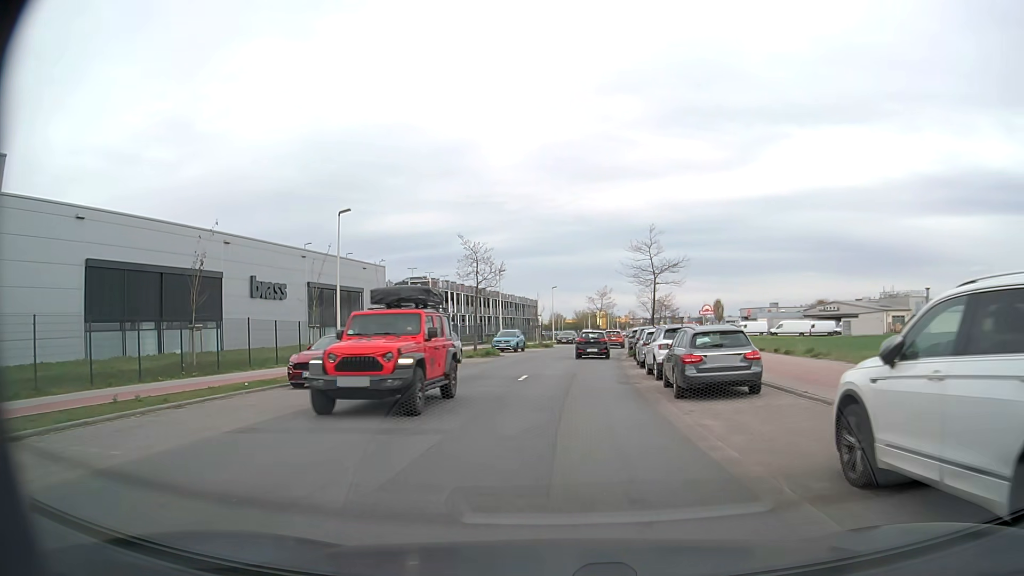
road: tertiary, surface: asphalt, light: Day
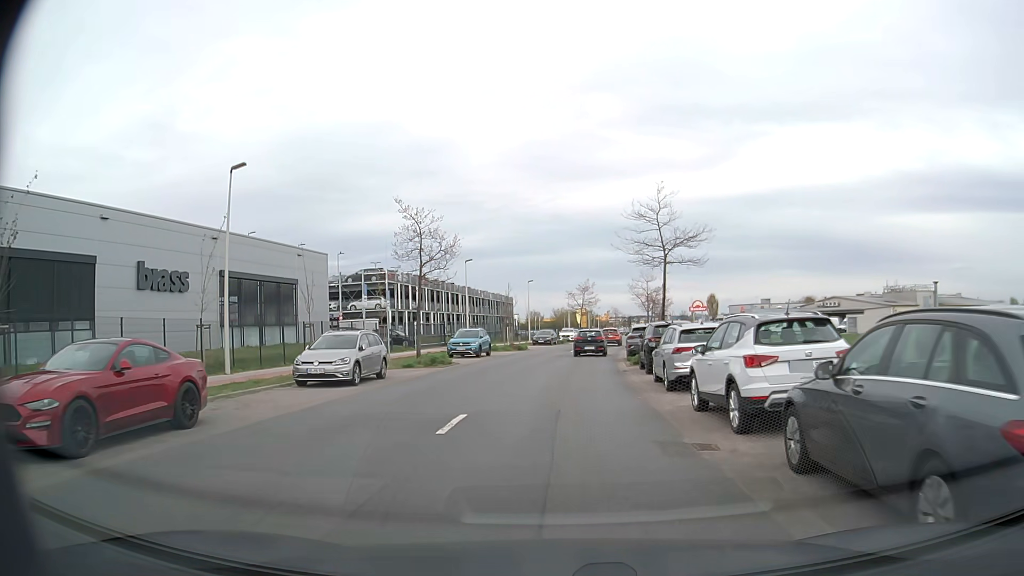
(+0.2, +10.5) m; +2°
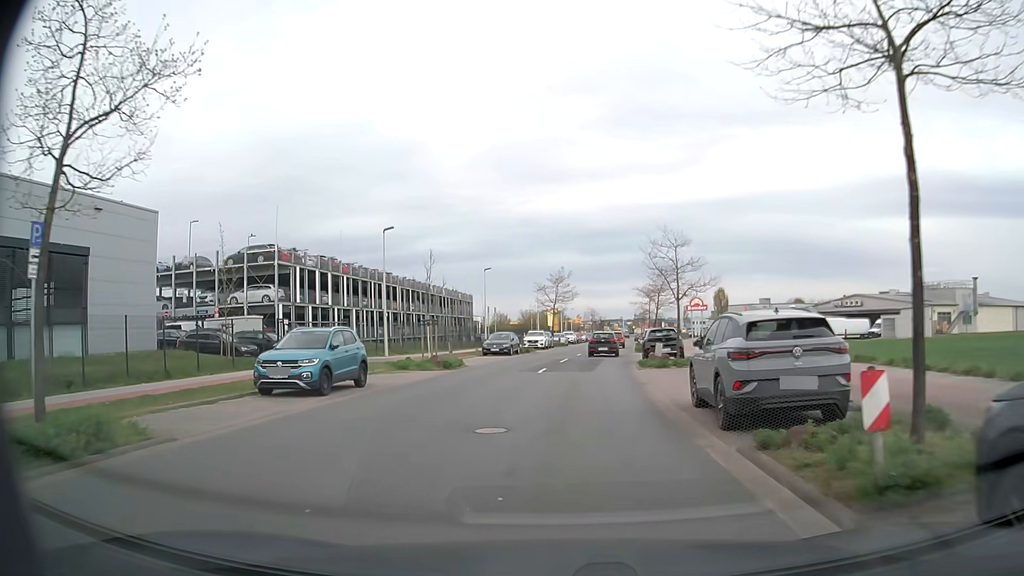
(+0.5, +21.2) m; +3°
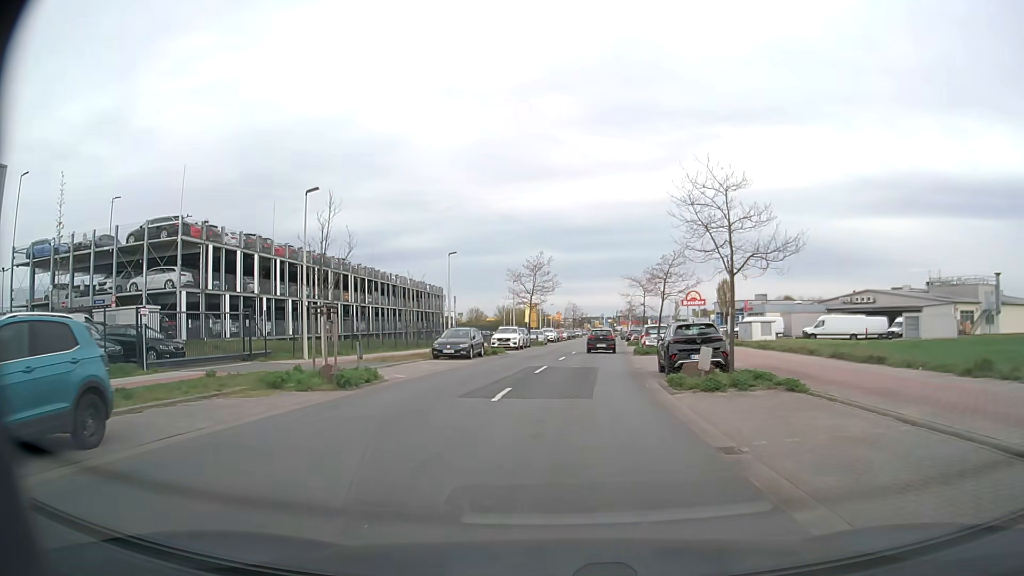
(+0.1, +10.9) m; +2°
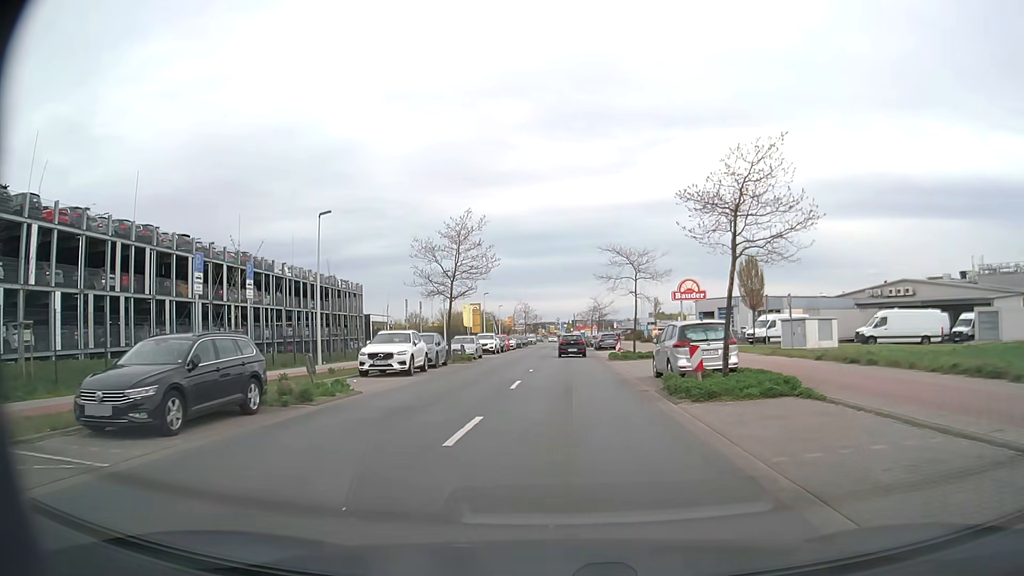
(+0.7, +22.7) m; +4°
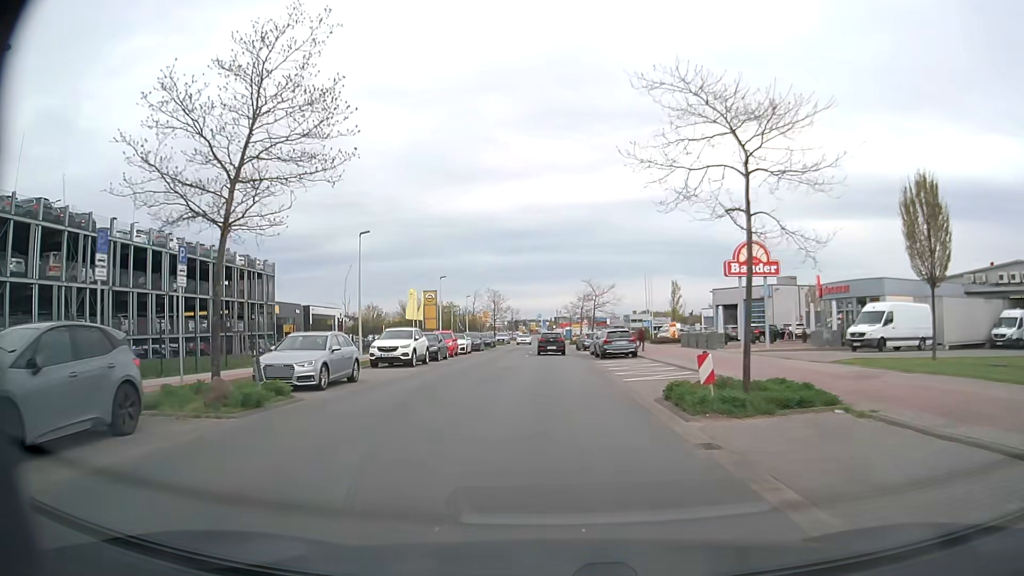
(+0.4, +24.1) m; +1°
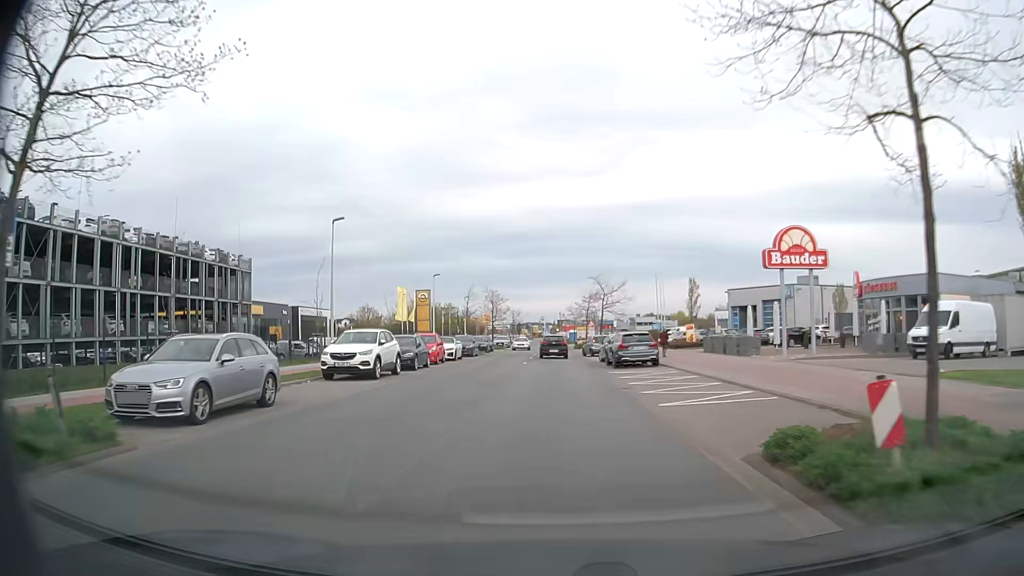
(0.0, +6.3) m; 0°
(0, +10) (0, +20) (0, +30) (0, +40) (-1, +50) (-1, +60) (-1, +70) (-1, +80) (-1, +90) (-1, +100) m
